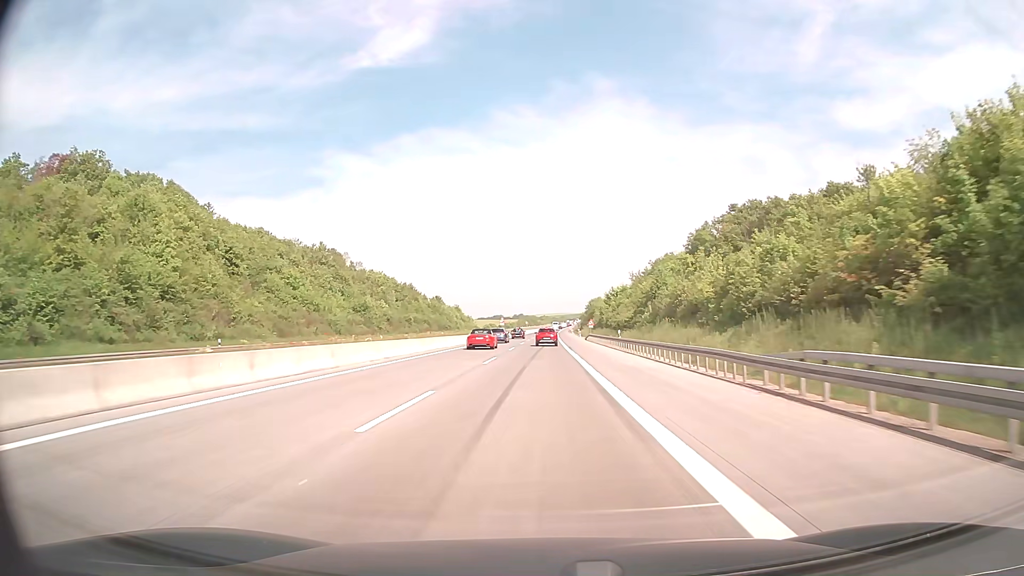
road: motorway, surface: concrete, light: Day
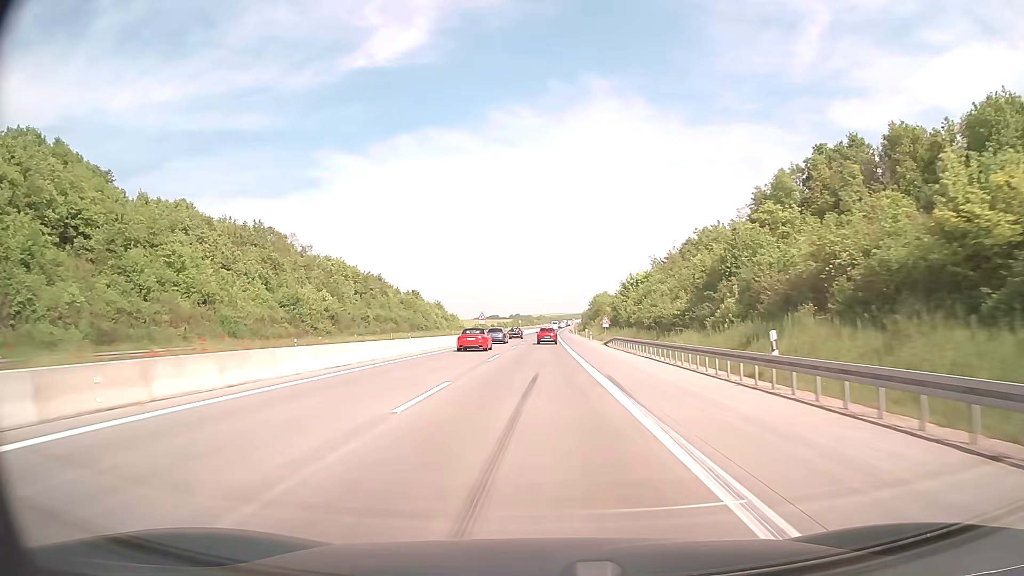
(+0.1, +33.1) m; 0°
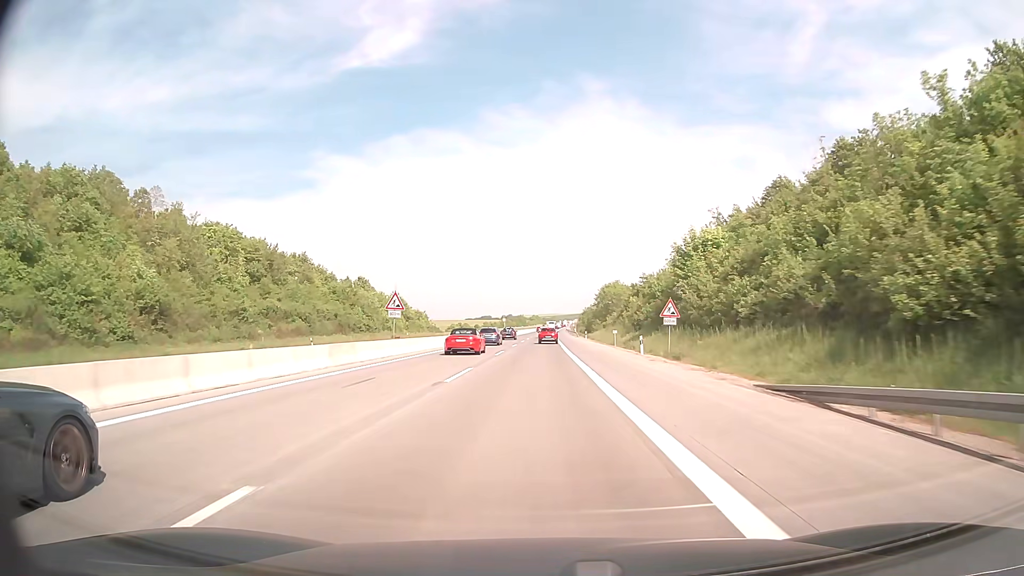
(+0.2, +46.8) m; +1°
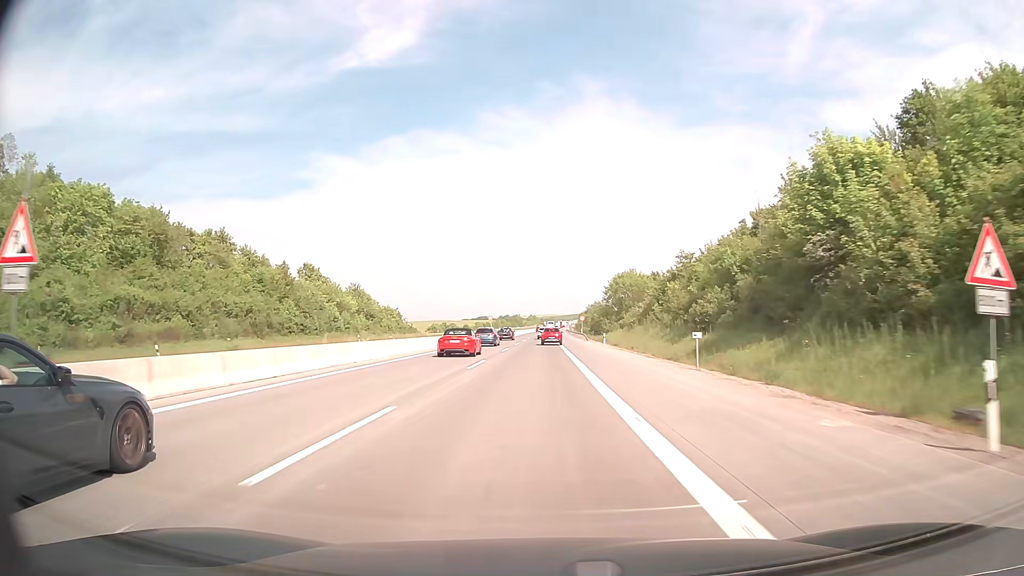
(+0.1, +29.3) m; 0°
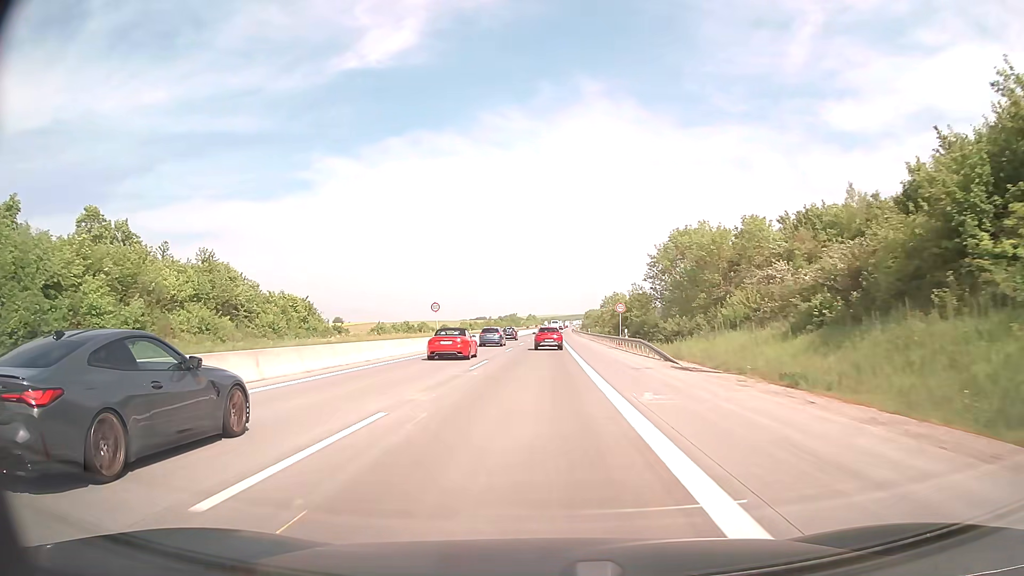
(+0.1, +53.7) m; 0°
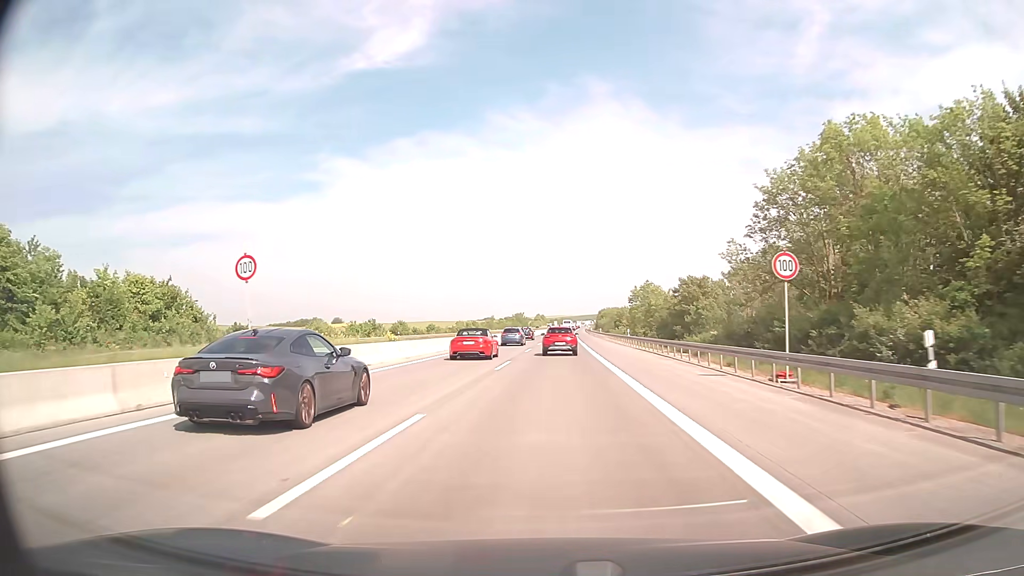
(-0.1, +35.4) m; -1°
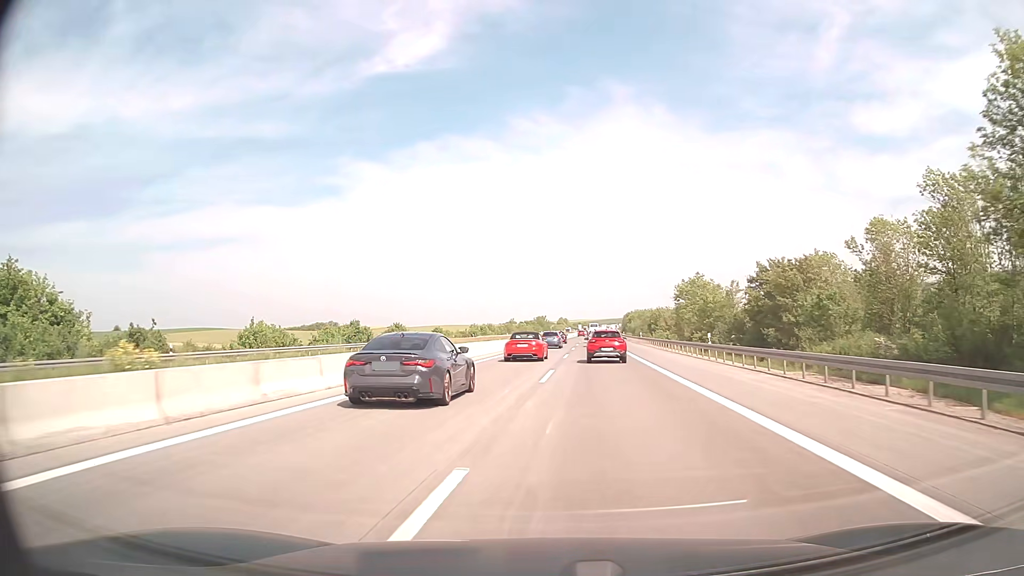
(-0.4, +21.6) m; -2°
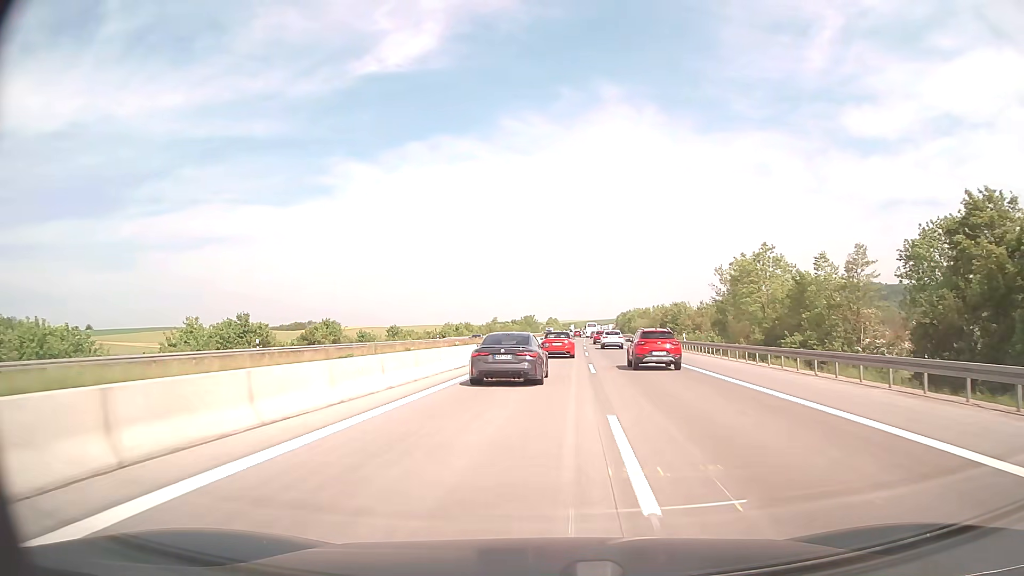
(+0.2, +31.2) m; +1°
(0, +10) (0, +20) (+1, +30) (+1, +40) (+1, +50) (+2, +60) (+2, +70) (+3, +80) (+3, +90) (+4, +100) m
